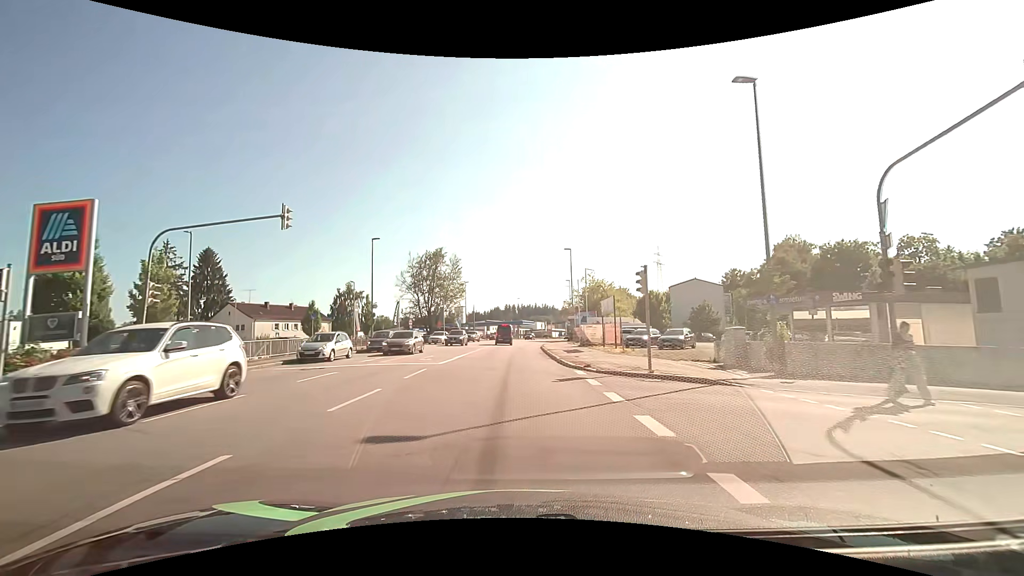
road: tertiary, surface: asphalt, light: Day
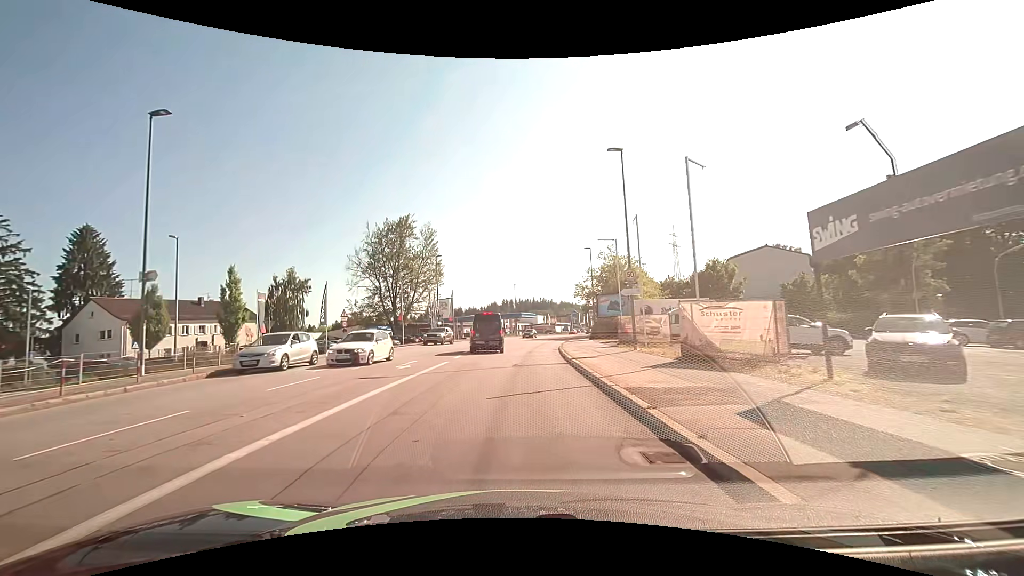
(+0.2, +28.2) m; 0°
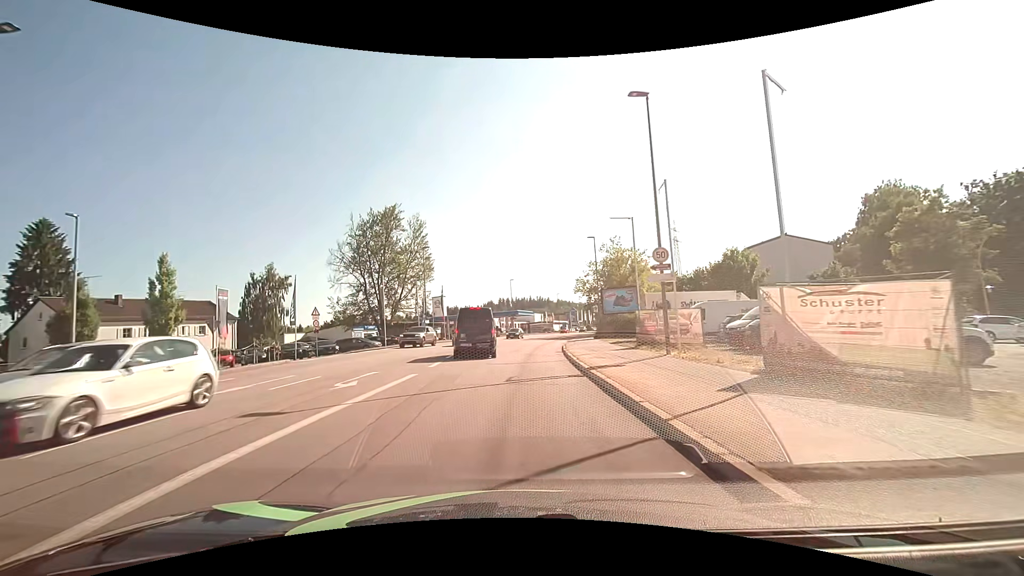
(0.0, +5.8) m; 0°
(0, +10) (+1, +20) (+1, +30) (+2, +40) (+3, +50) (+4, +60) (+6, +70) (+9, +79) (+11, +89) (+14, +99) m
